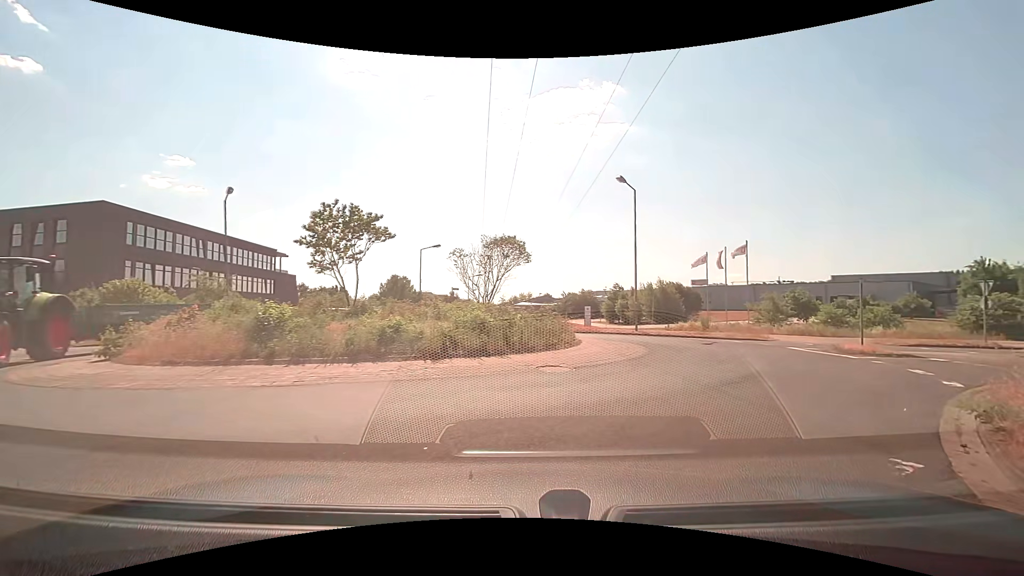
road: residential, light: Day
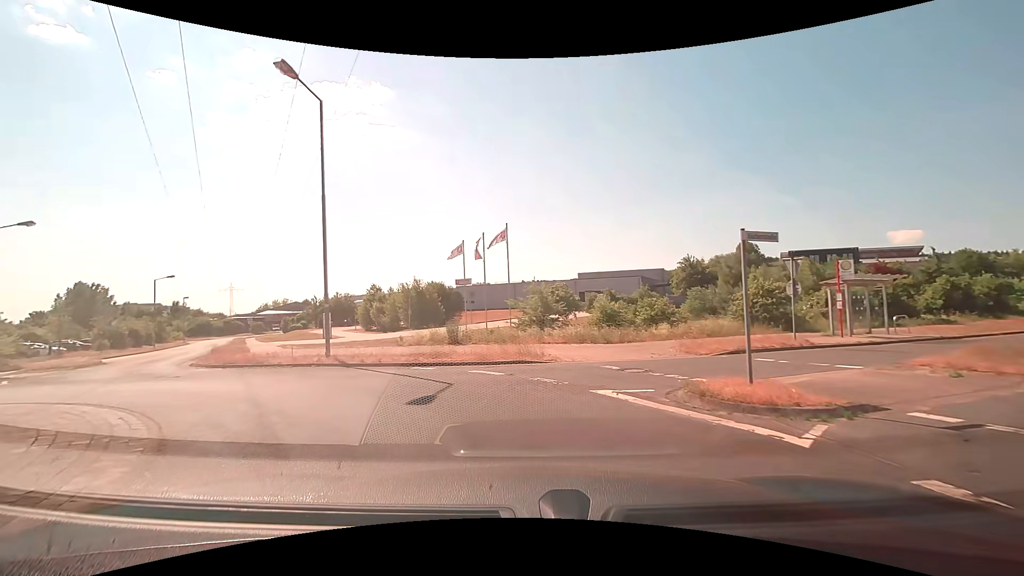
(+4.9, +11.9) m; +29°
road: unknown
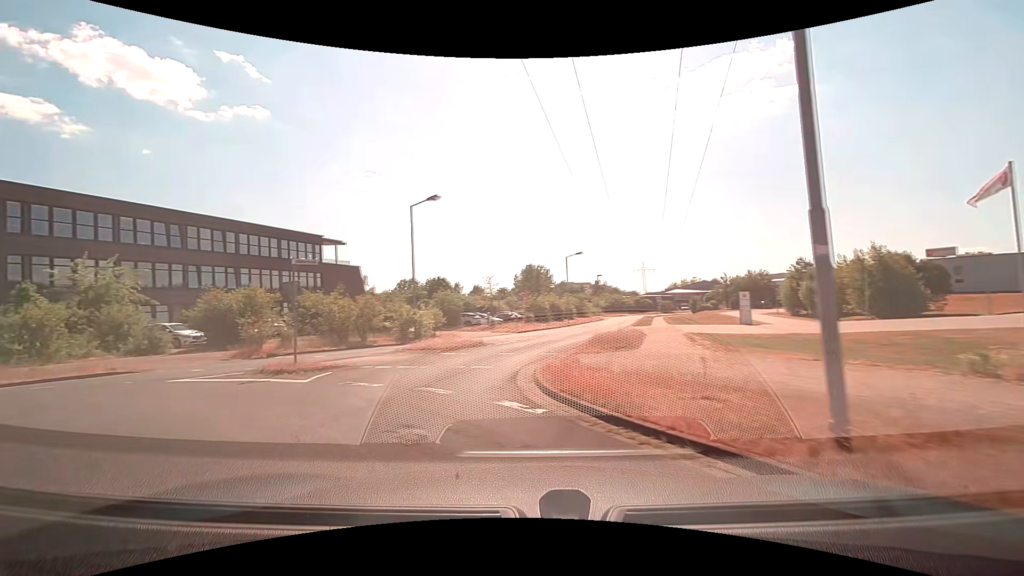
(-3.4, +11.0) m; -43°
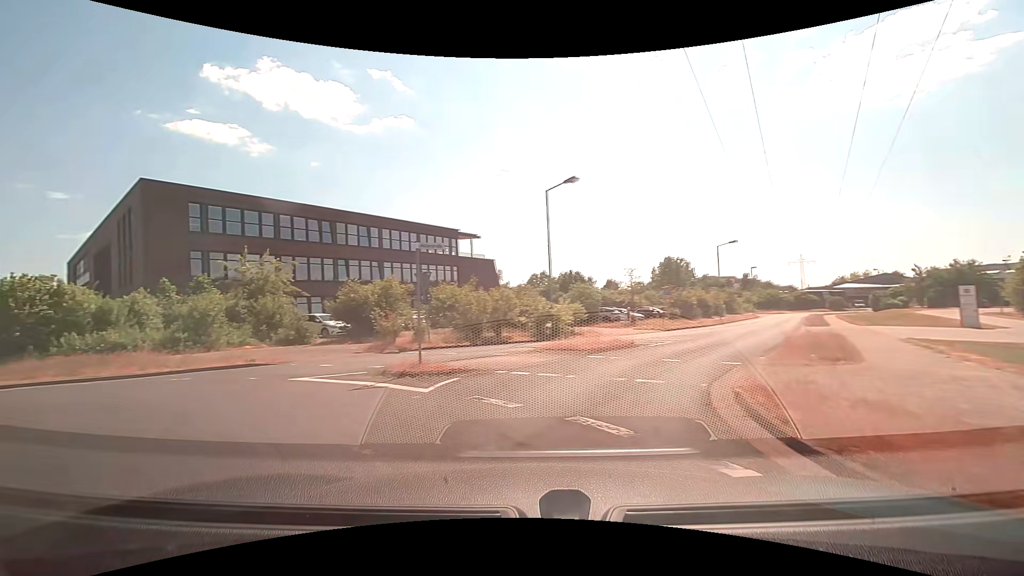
(-0.4, +2.9) m; -16°
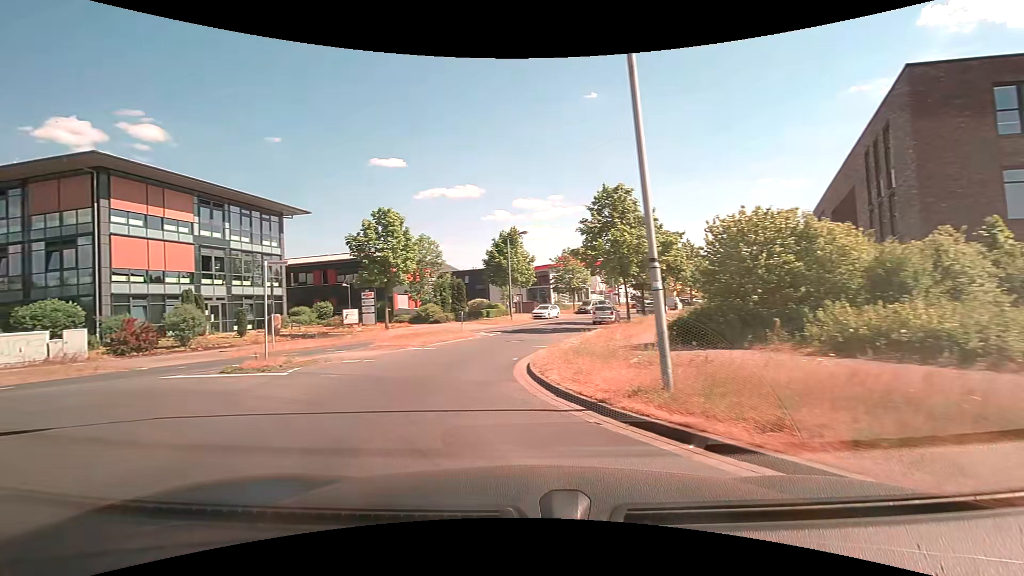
(-8.0, +11.0) m; -71°
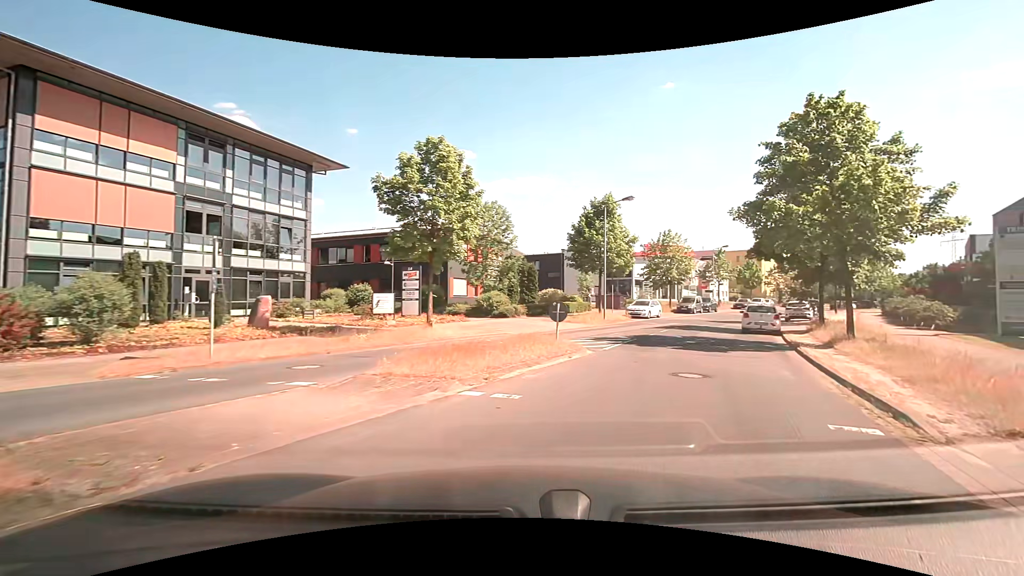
(-2.5, +11.7) m; -8°
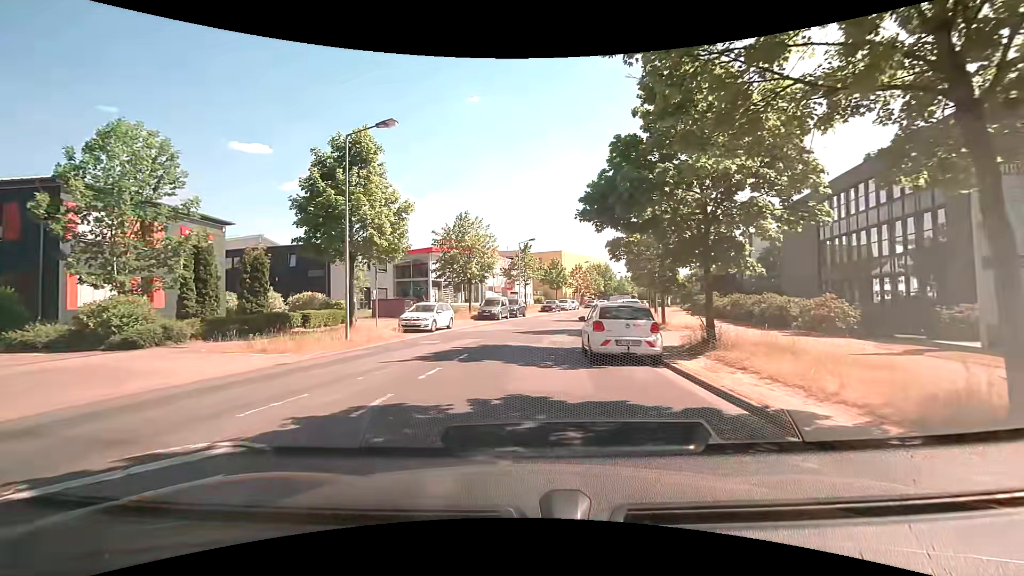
(+4.0, +13.9) m; +22°
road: residential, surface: asphalt
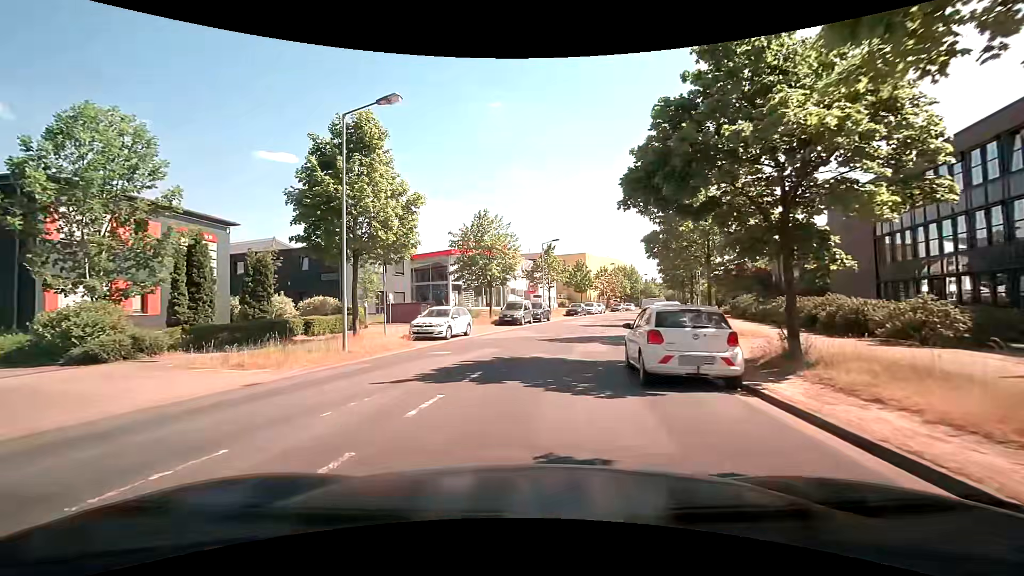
(-0.1, +2.9) m; -3°
